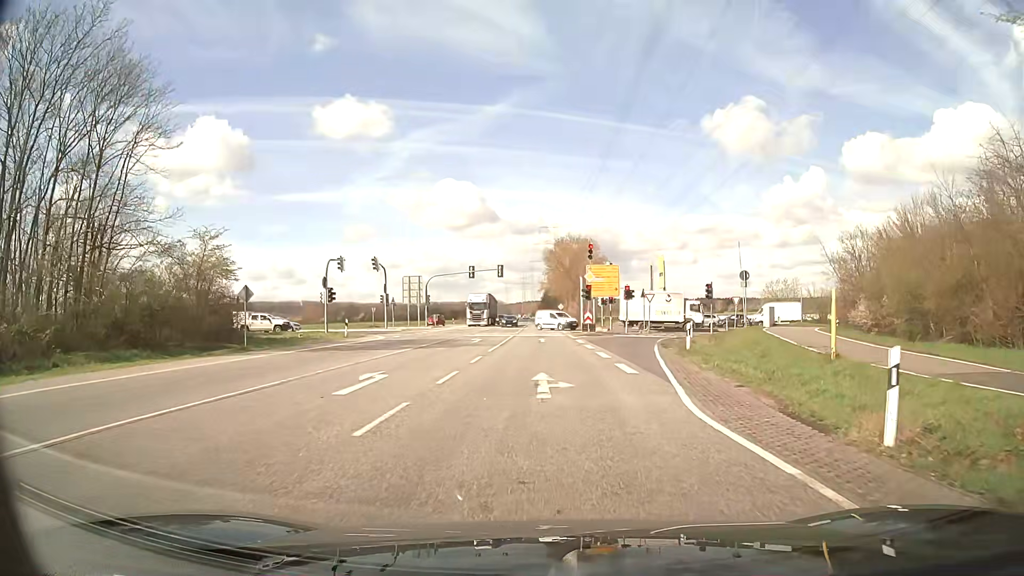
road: secondary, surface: asphalt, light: Day
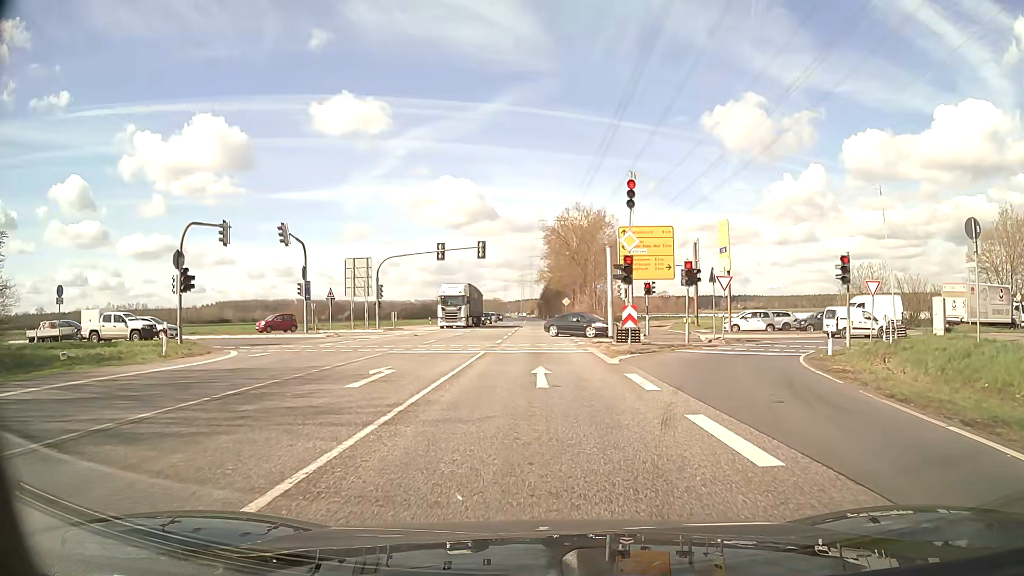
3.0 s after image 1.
(0.0, +21.9) m; +1°
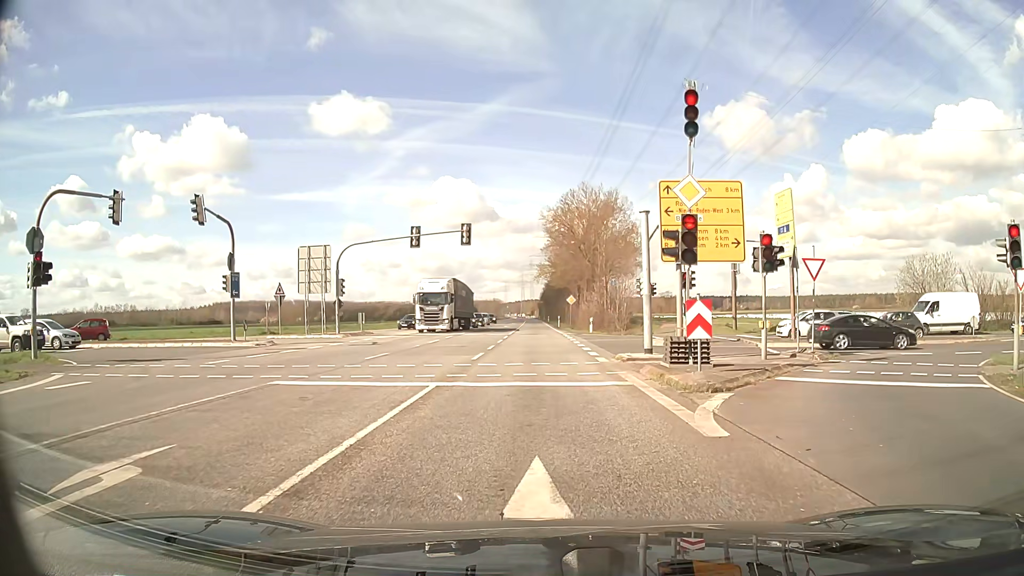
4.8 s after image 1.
(-0.1, +10.5) m; -1°
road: secondary_link
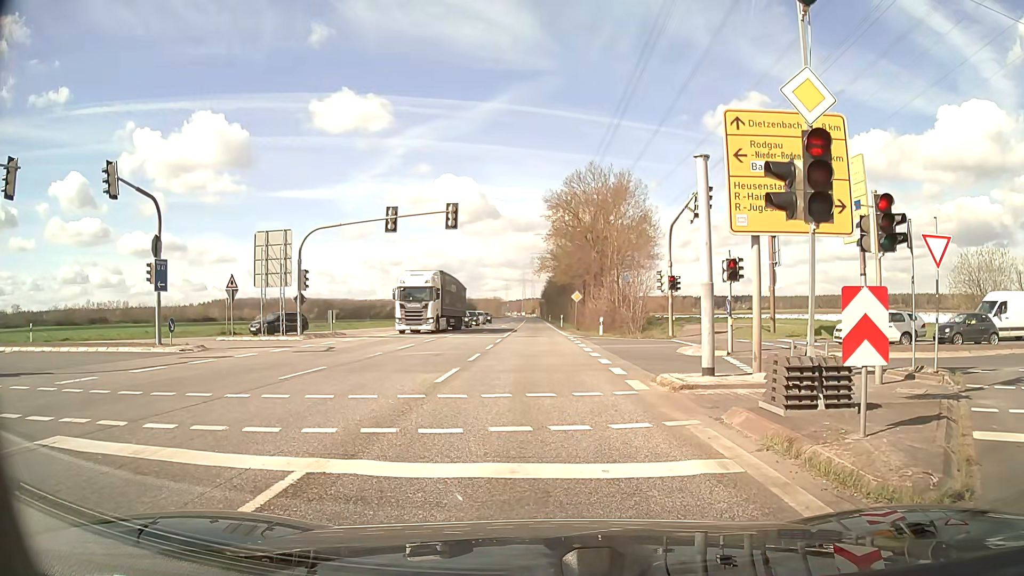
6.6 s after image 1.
(+0.1, +6.8) m; -1°
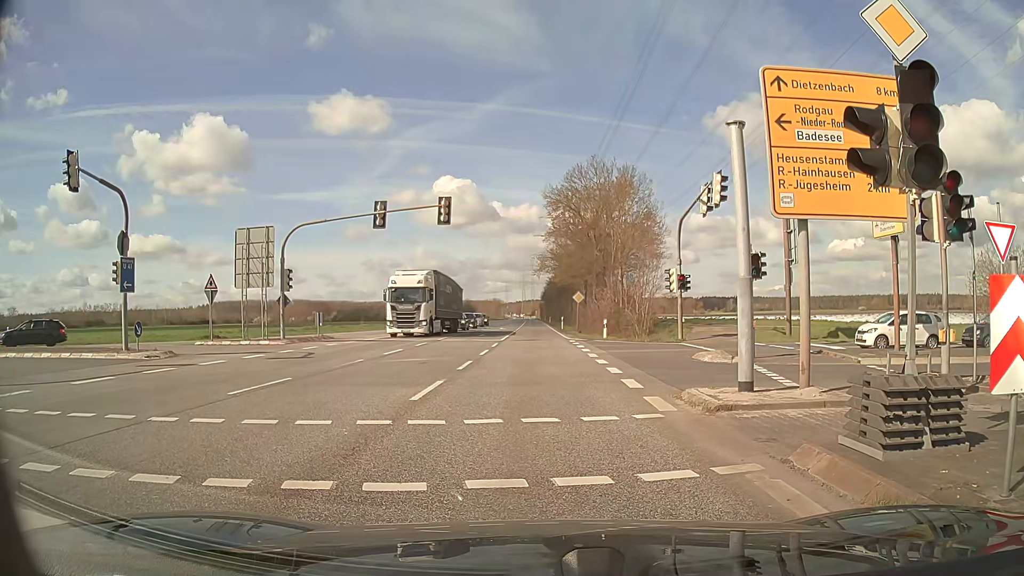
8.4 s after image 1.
(+0.1, +2.2) m; +2°
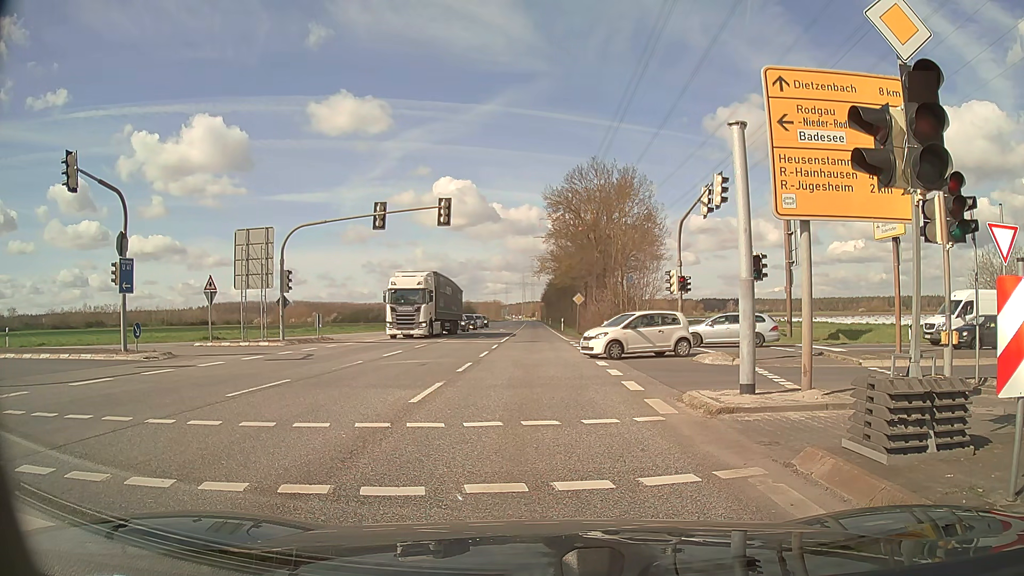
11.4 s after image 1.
(0.0, +0.2) m; 0°
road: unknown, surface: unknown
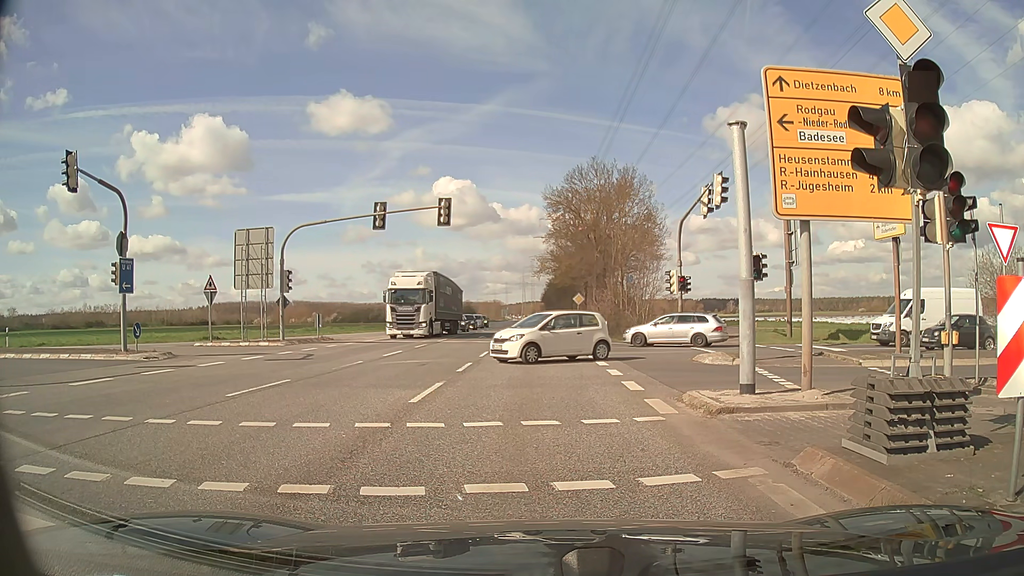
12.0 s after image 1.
(0.0, 0.0) m; 0°
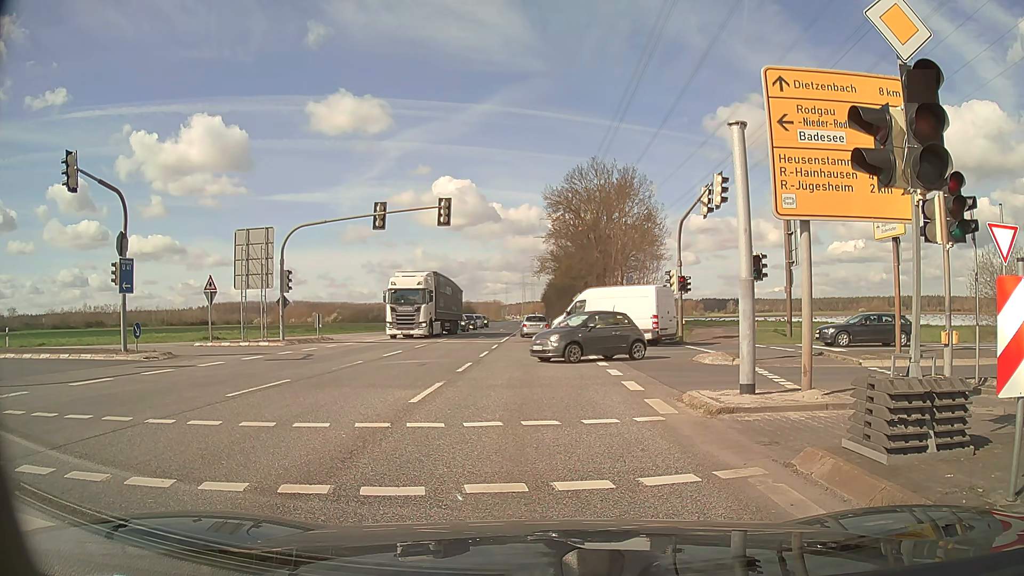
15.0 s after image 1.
(0.0, 0.0) m; 0°
(0, +10) (0, +20) (-1, +30) (-1, +40) (-1, +50) (-1, +60) (-2, +70) (-2, +80) (-2, +90) (-2, +100) m
